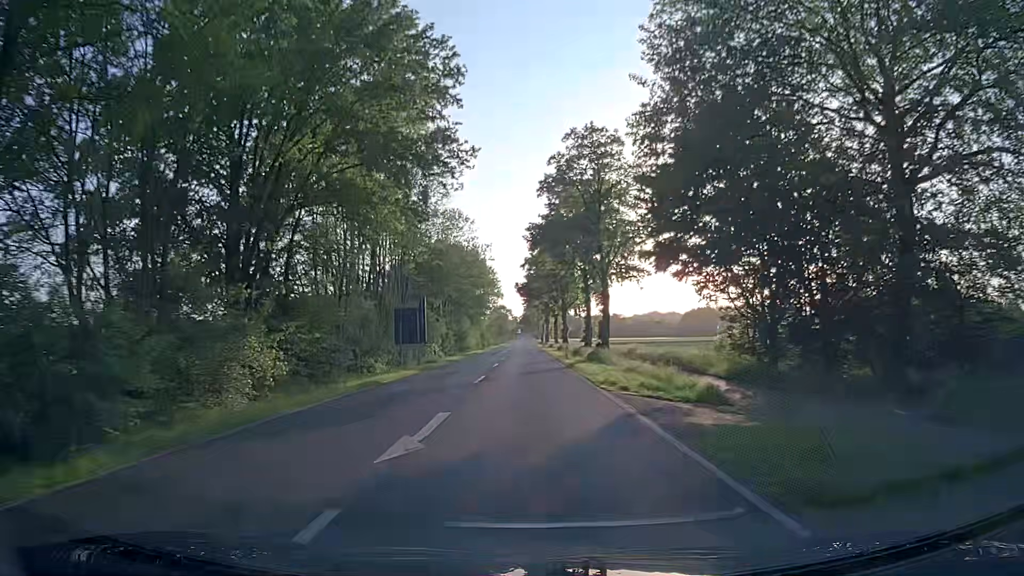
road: secondary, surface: asphalt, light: Day
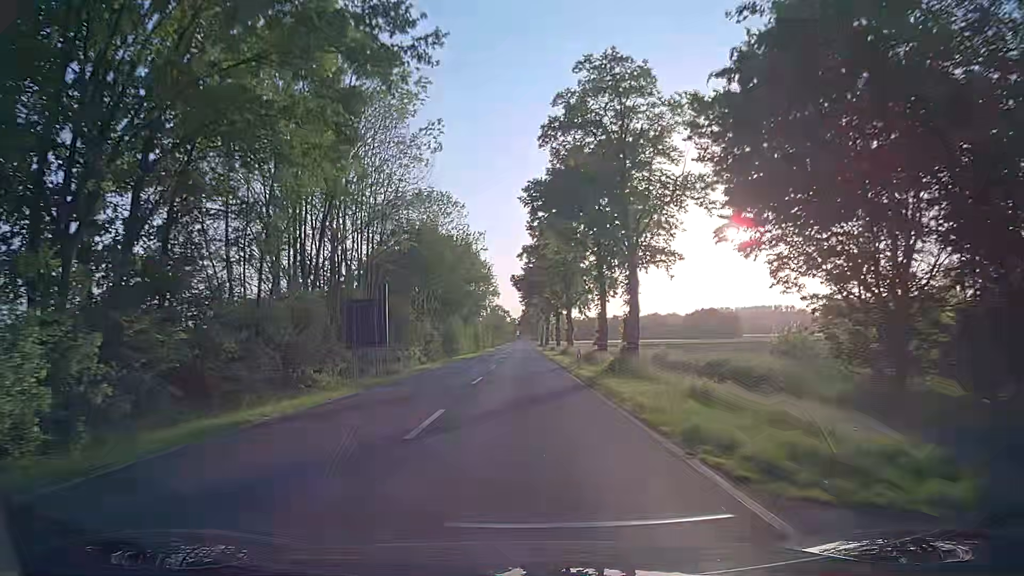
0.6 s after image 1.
(+0.1, +11.2) m; +1°
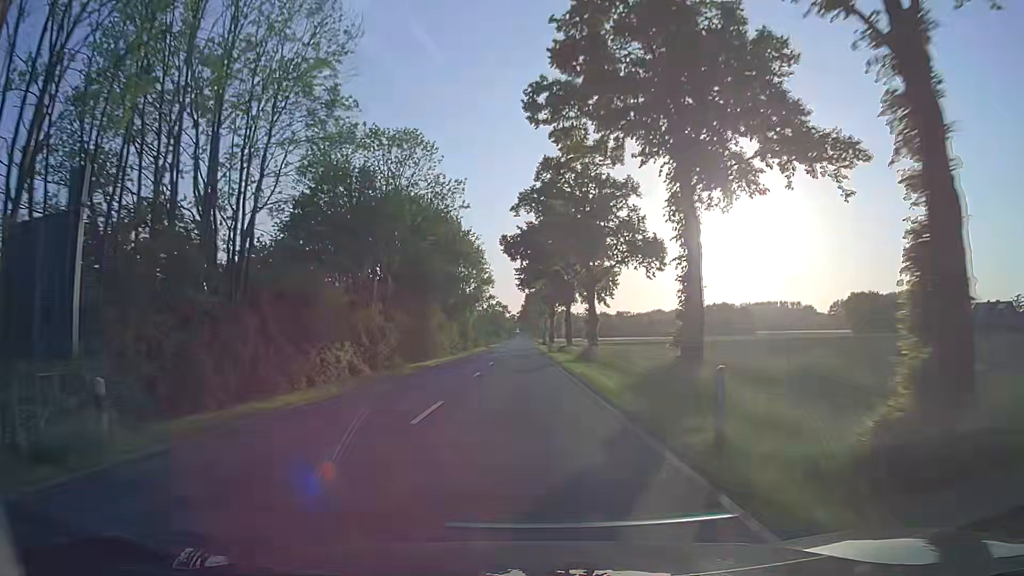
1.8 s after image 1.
(-0.1, +22.6) m; -1°
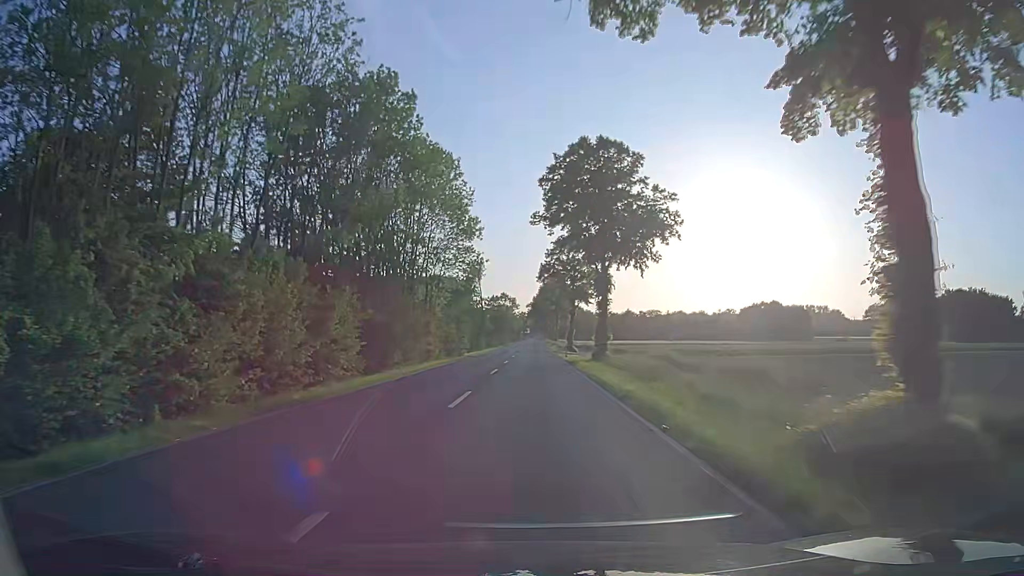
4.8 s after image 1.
(-0.5, +56.8) m; -1°
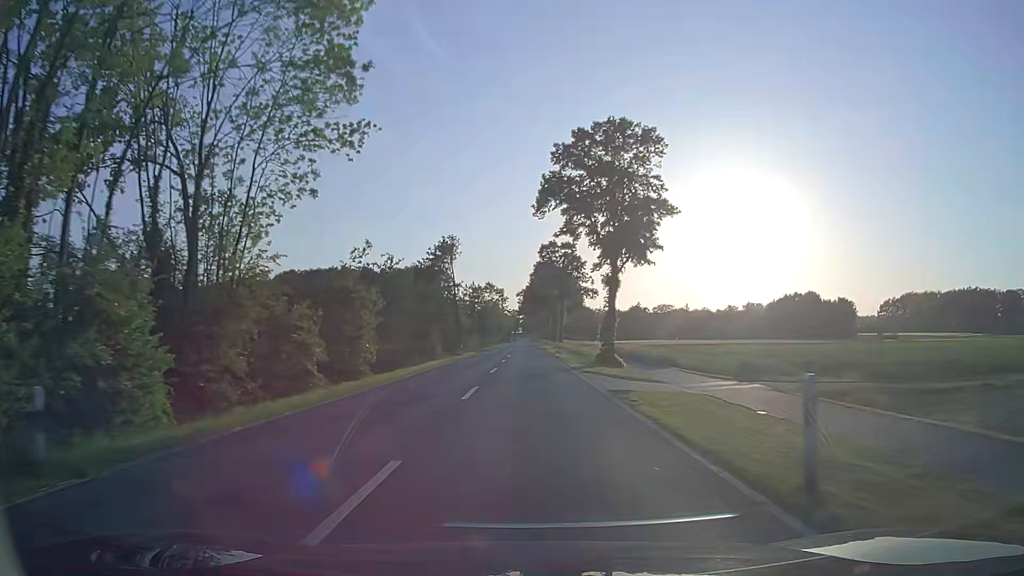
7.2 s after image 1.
(+0.1, +45.6) m; 0°
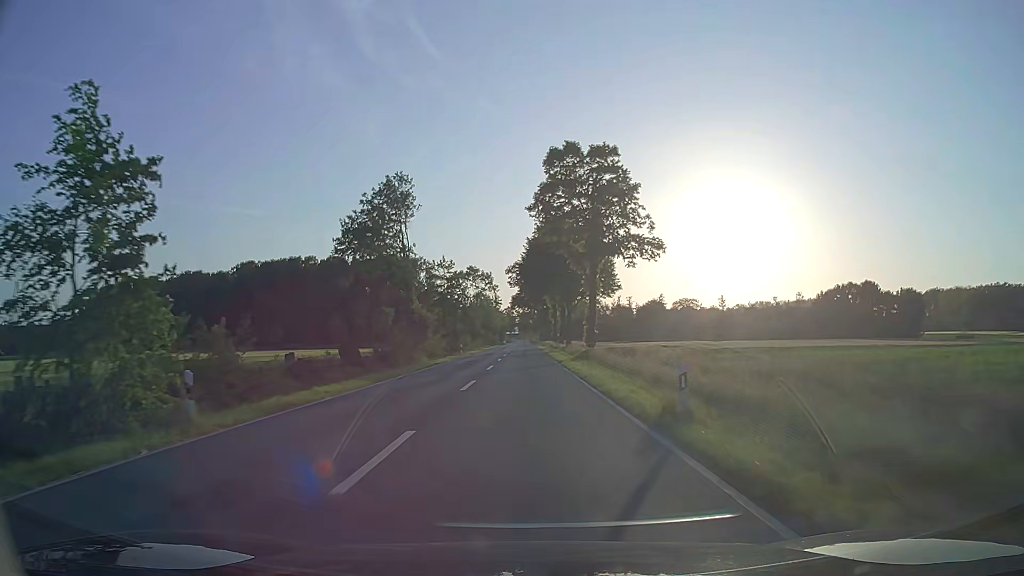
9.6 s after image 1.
(+0.2, +45.8) m; +1°
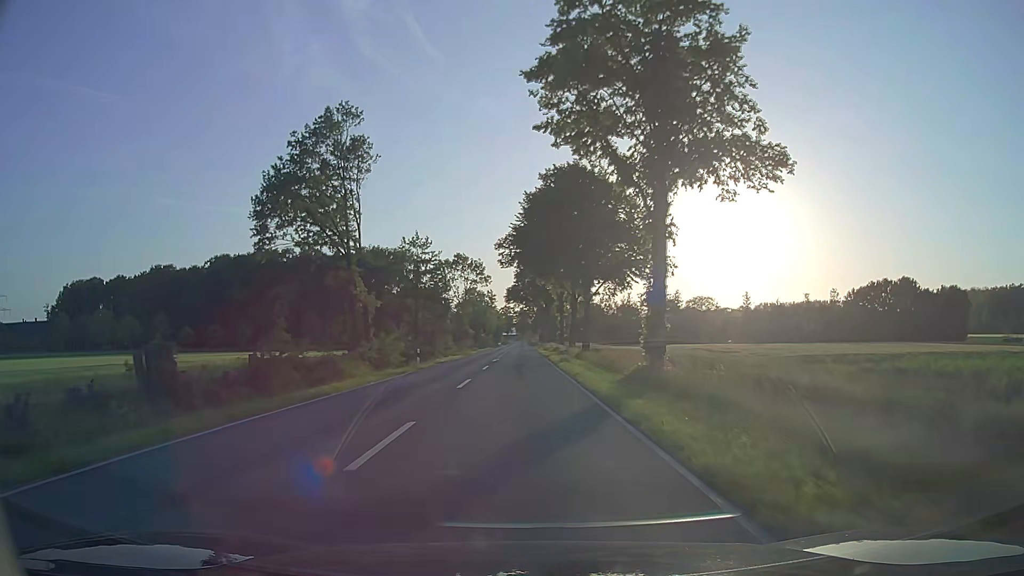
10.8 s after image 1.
(-0.1, +23.0) m; 0°
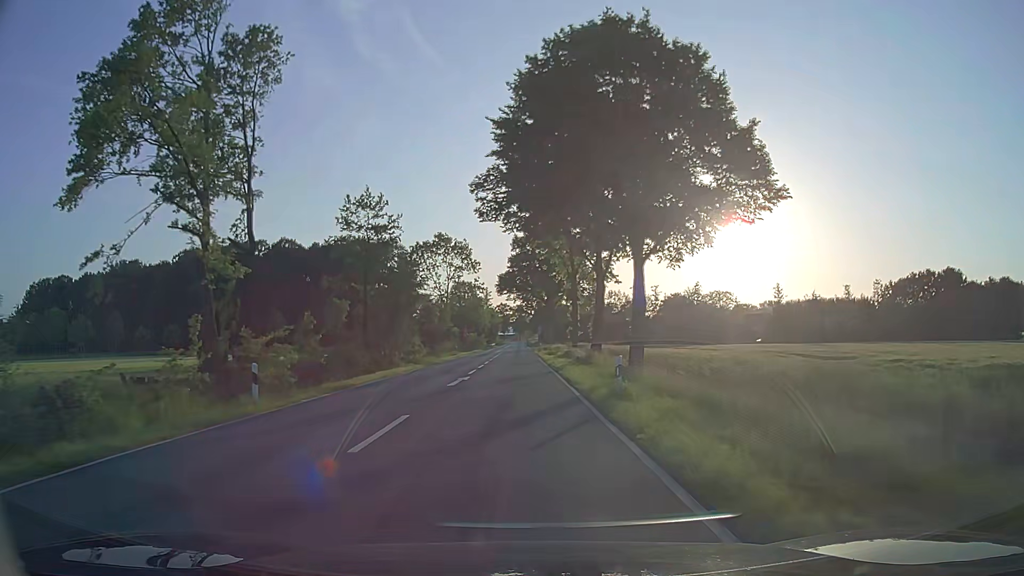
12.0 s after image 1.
(+0.1, +23.0) m; 0°
(0, +10) (0, +20) (0, +30) (0, +40) (-1, +50) (-1, +60) (-1, +70) (-1, +80) (-1, +90) (-2, +100) m
